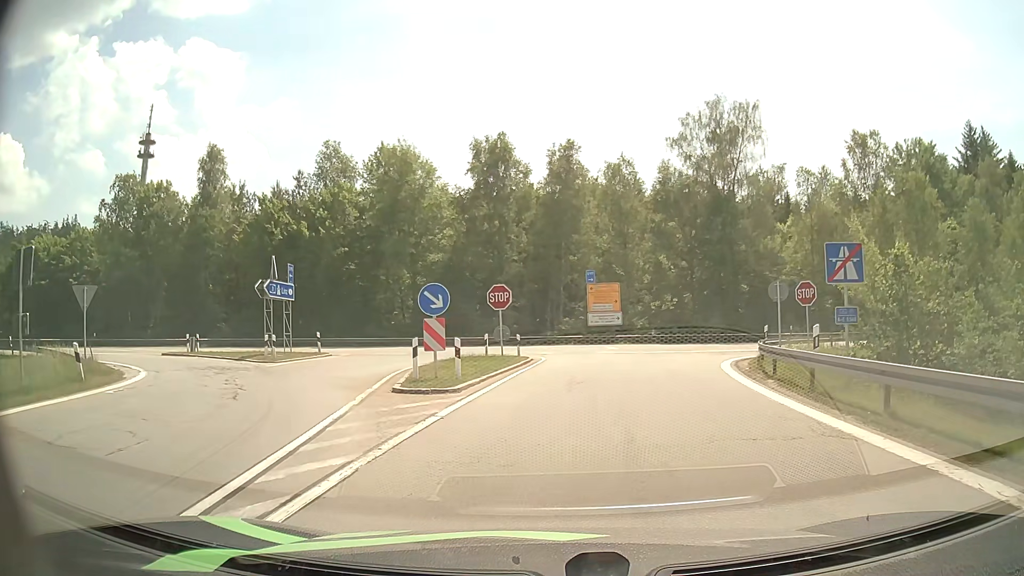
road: motorway_link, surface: asphalt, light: Day
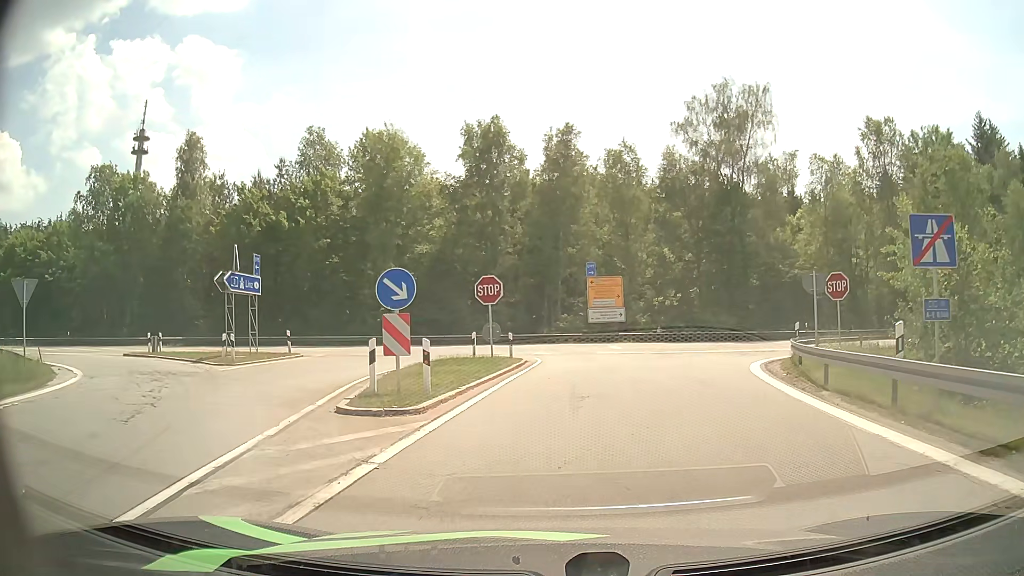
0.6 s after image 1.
(0.0, +3.6) m; 0°
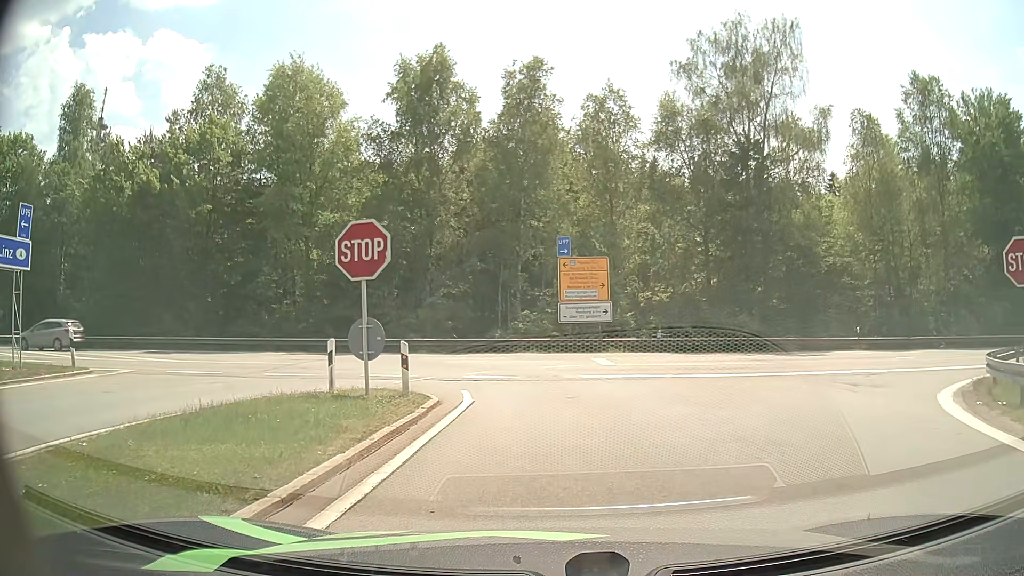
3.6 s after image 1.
(+0.2, +13.0) m; +3°
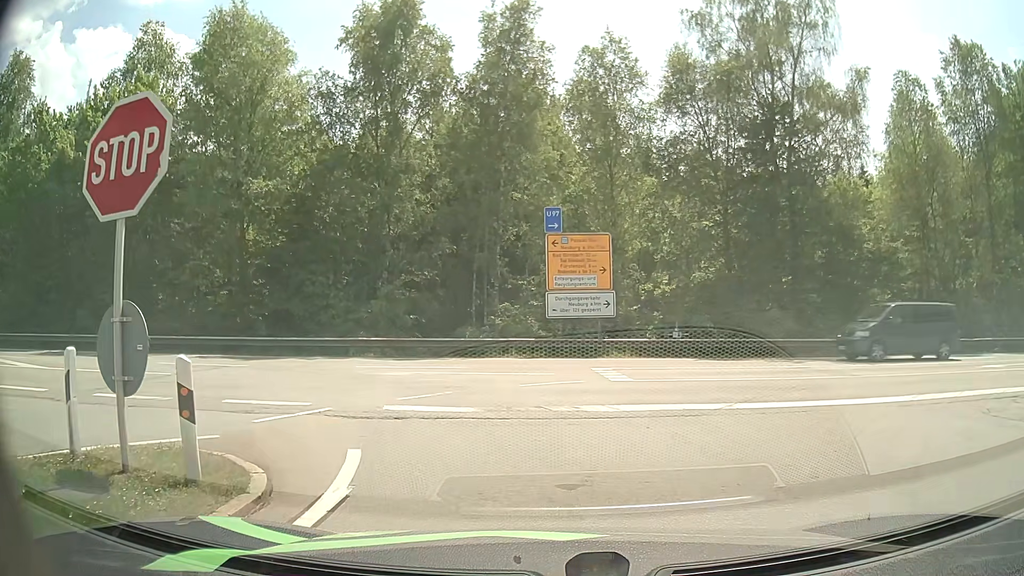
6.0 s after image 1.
(+0.1, +6.9) m; +1°
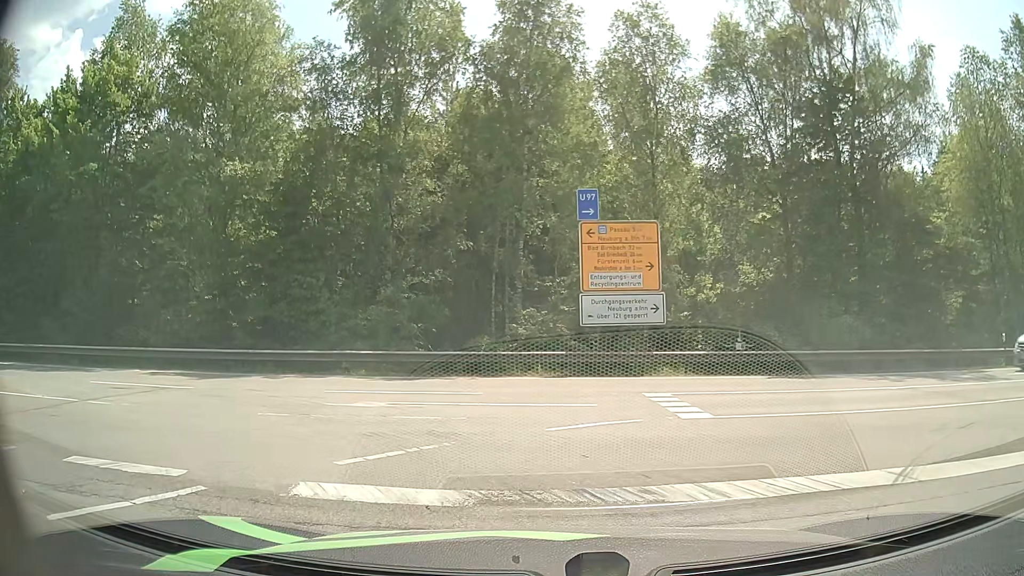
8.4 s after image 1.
(-0.1, +4.4) m; -2°
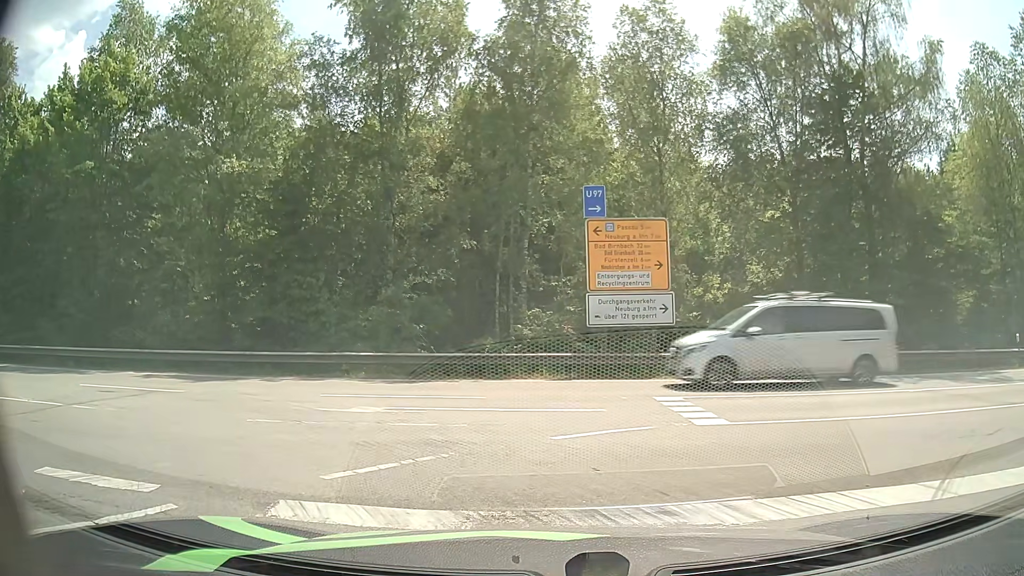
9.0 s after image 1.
(0.0, +0.5) m; 0°
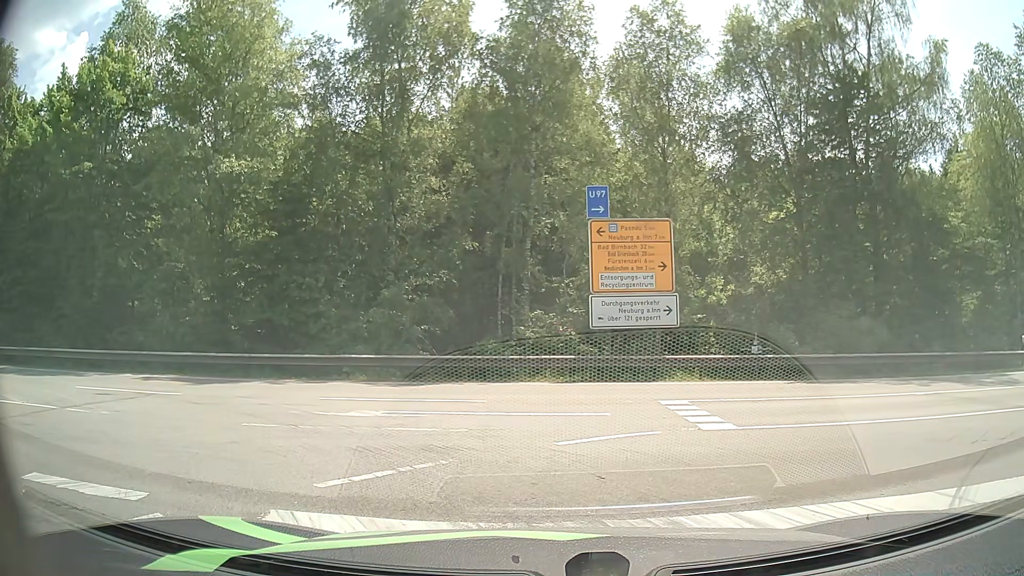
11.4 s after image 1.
(0.0, +0.3) m; 0°
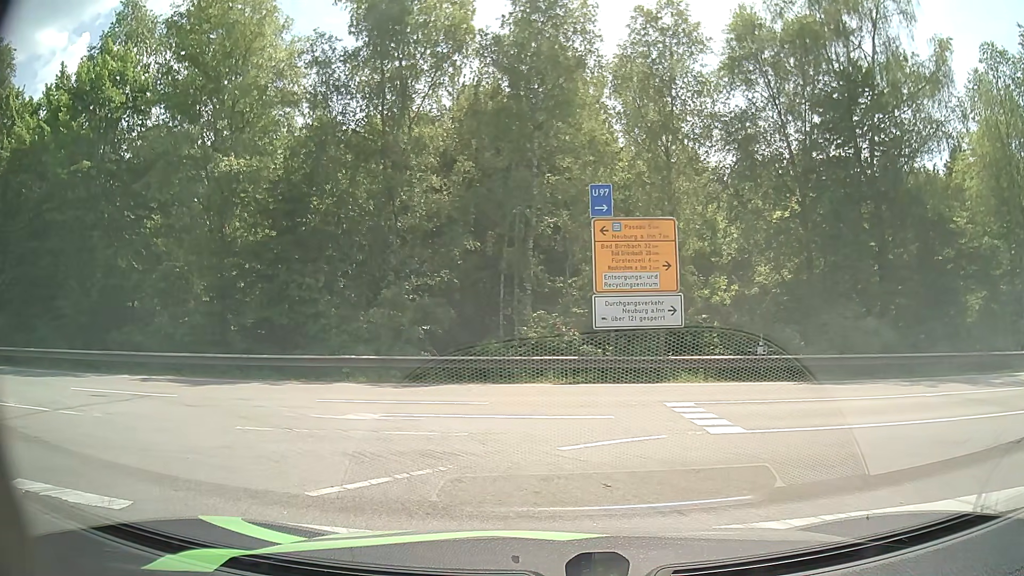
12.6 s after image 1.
(0.0, +0.3) m; 0°
(-3, +9) (-11, +14) (-21, +14) (-31, +14) (-41, +13) (-51, +13) (-61, +12) (-71, +12) (-81, +11) (-91, +10) m
